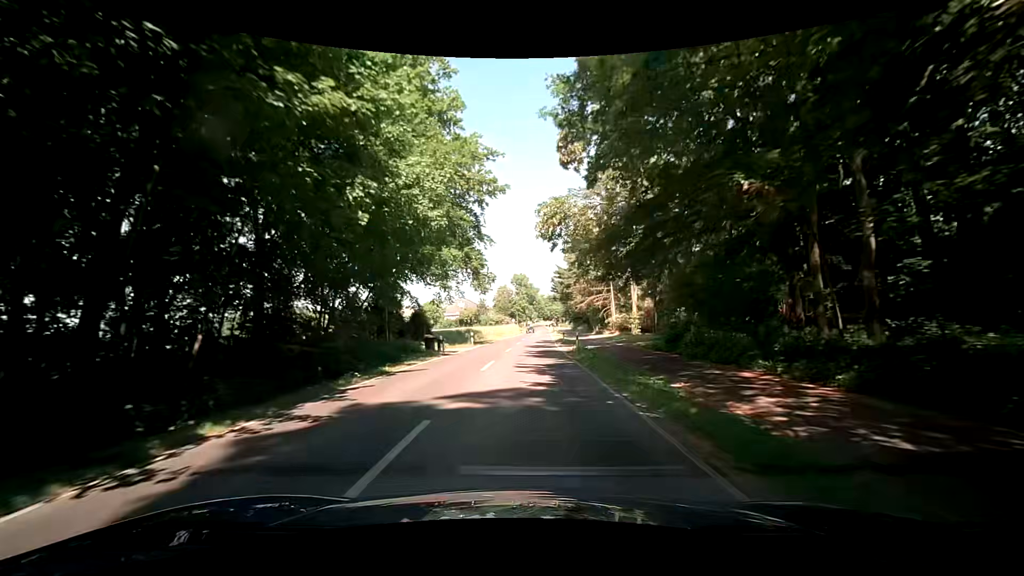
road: secondary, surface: asphalt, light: Day
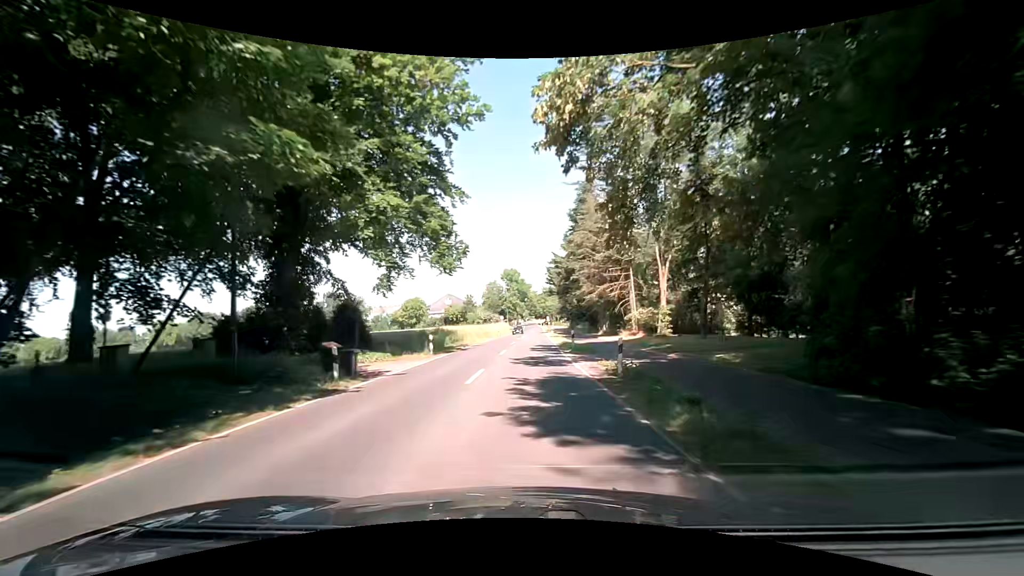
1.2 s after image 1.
(0.0, +15.6) m; +1°
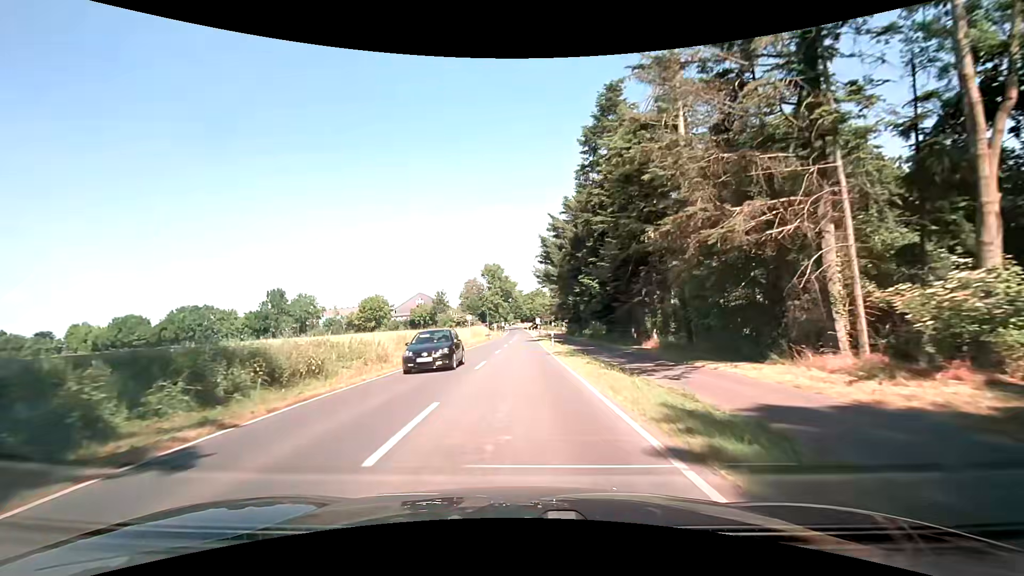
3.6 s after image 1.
(+0.3, +31.2) m; +2°
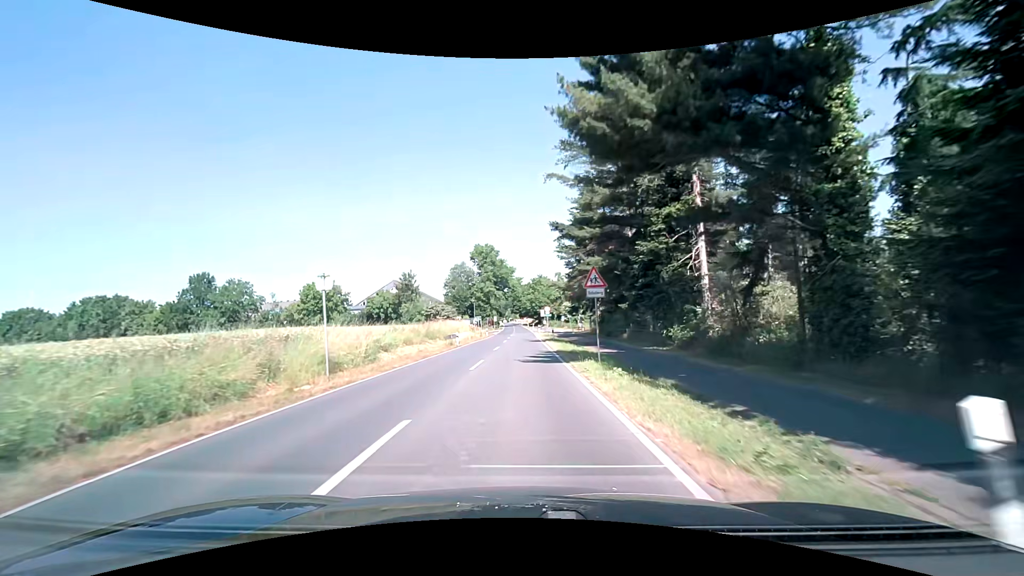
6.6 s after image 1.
(-0.2, +38.2) m; -1°
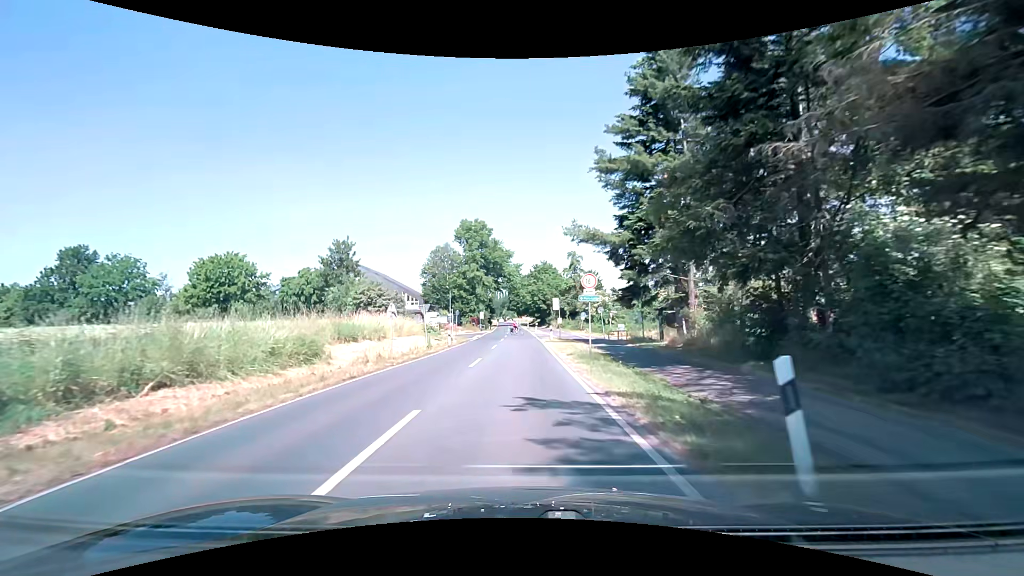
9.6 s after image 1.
(+0.2, +35.6) m; +1°
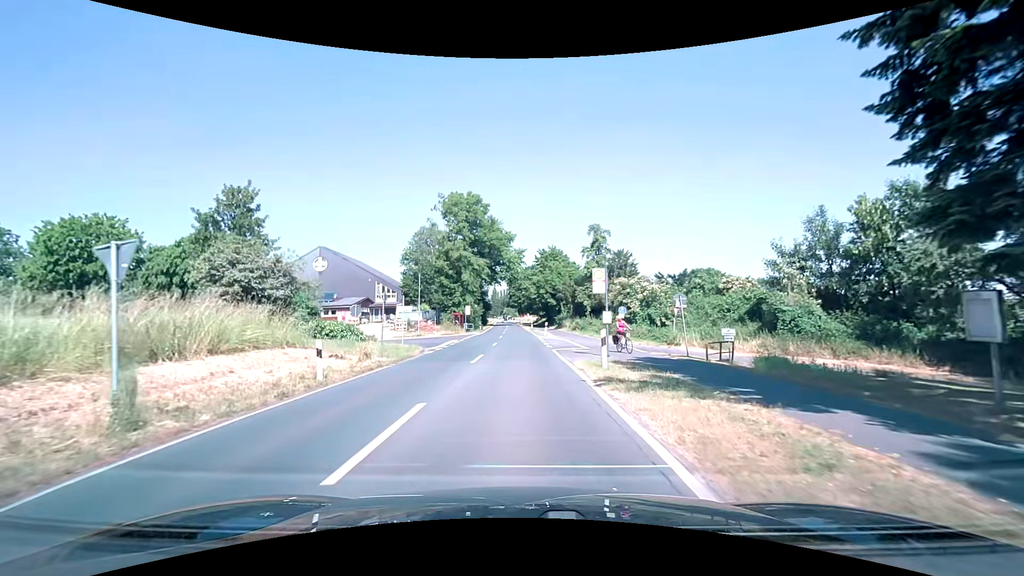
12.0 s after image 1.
(-0.1, +23.8) m; 0°
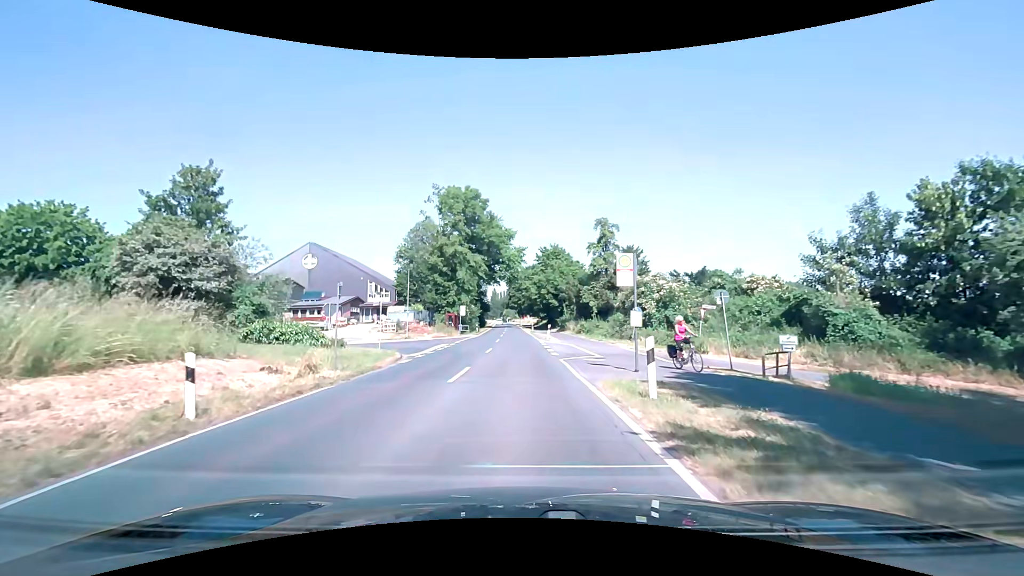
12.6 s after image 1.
(-0.1, +5.1) m; -1°
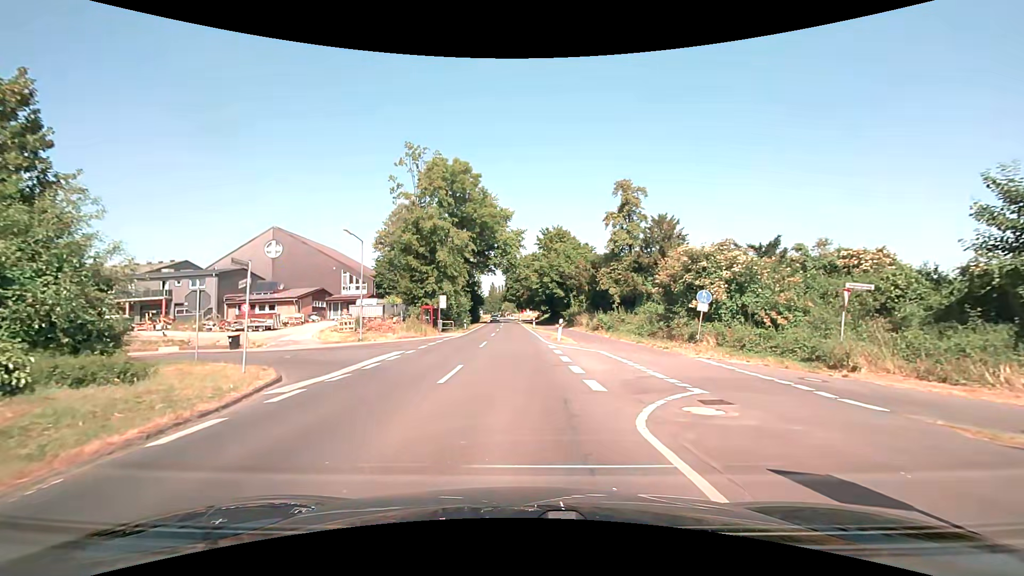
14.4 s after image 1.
(+0.1, +13.0) m; +1°
